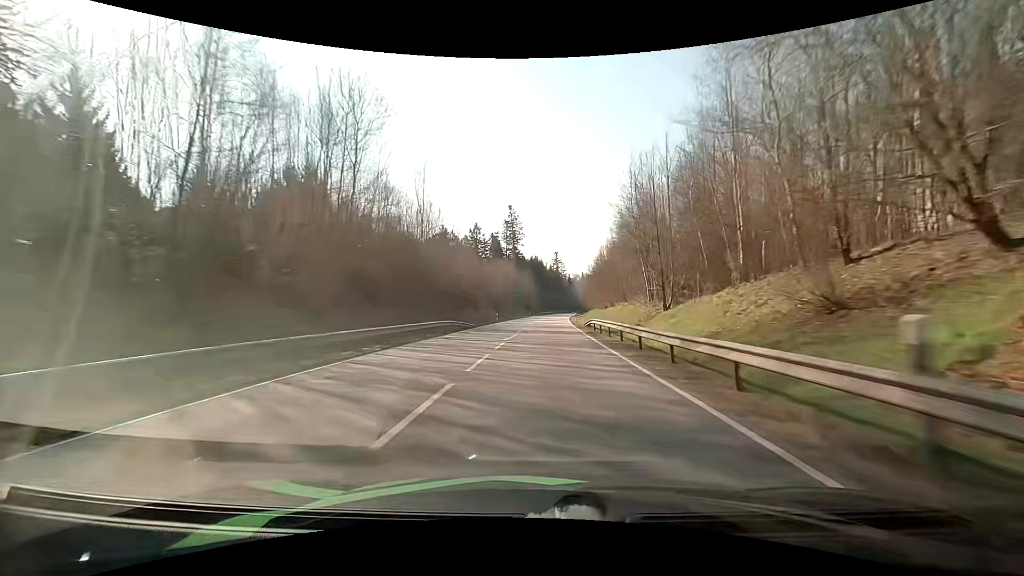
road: primary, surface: asphalt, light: Day
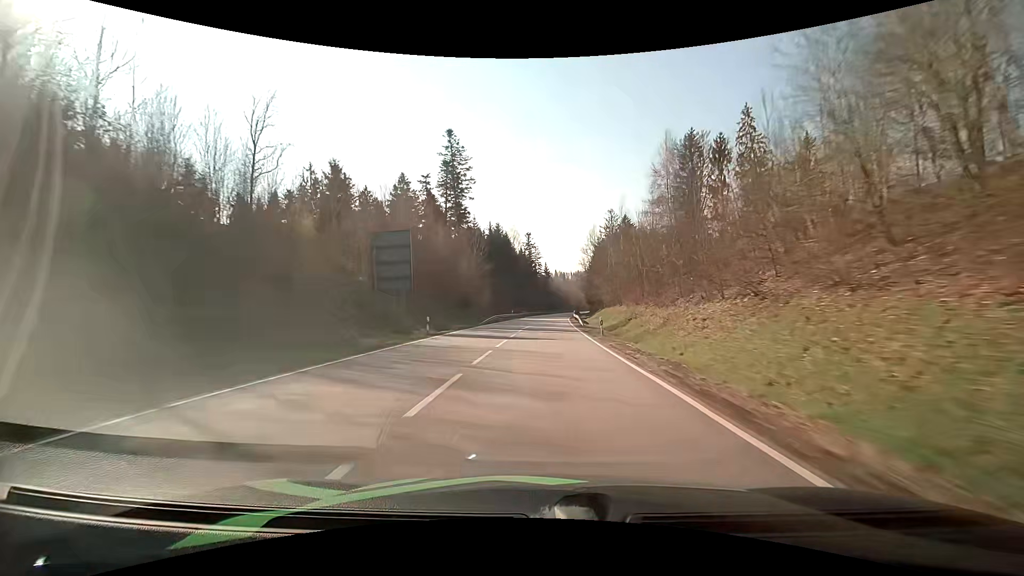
(+2.4, +82.6) m; +3°
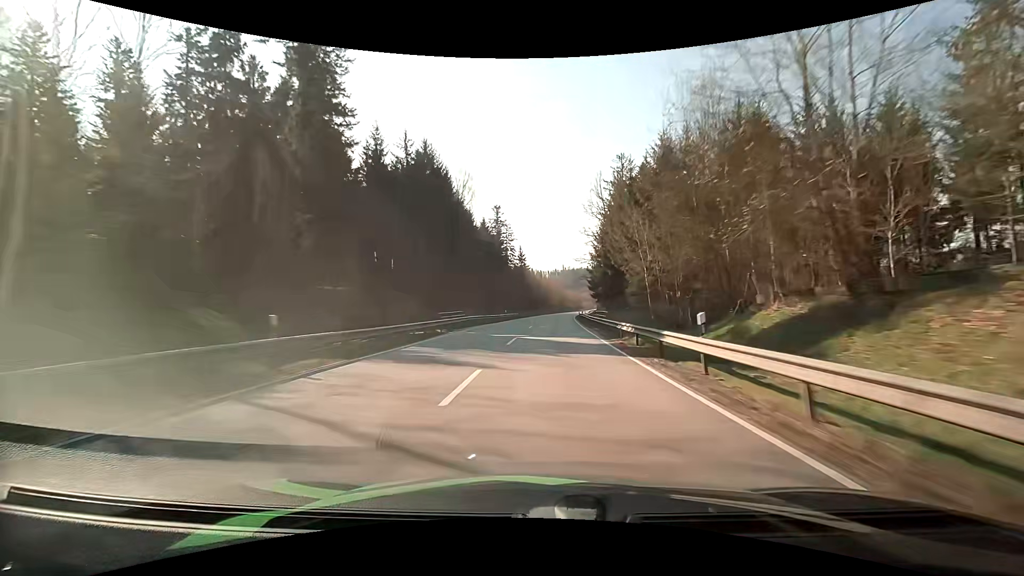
(+1.4, +65.8) m; +3°
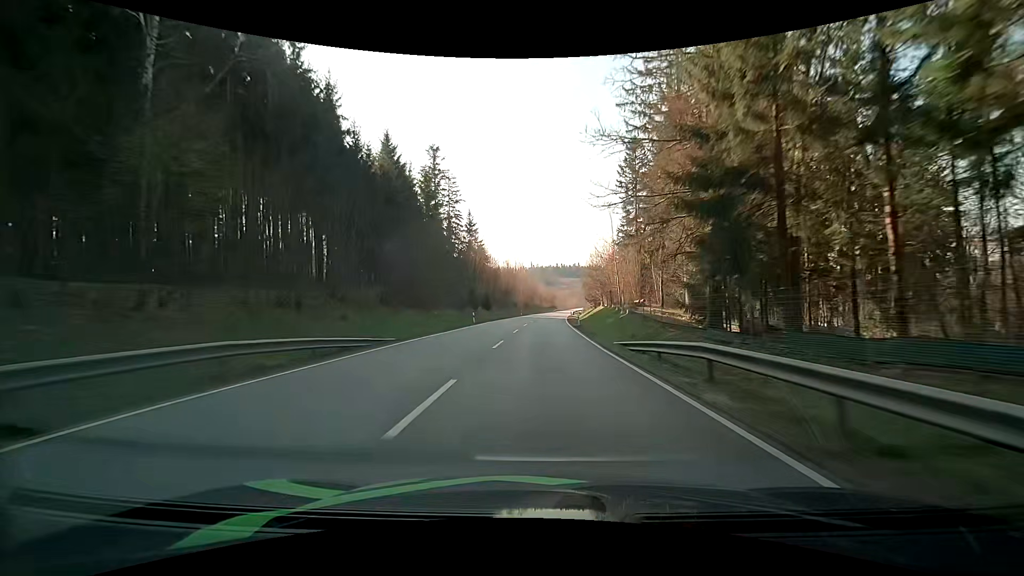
(+2.1, +65.3) m; +4°
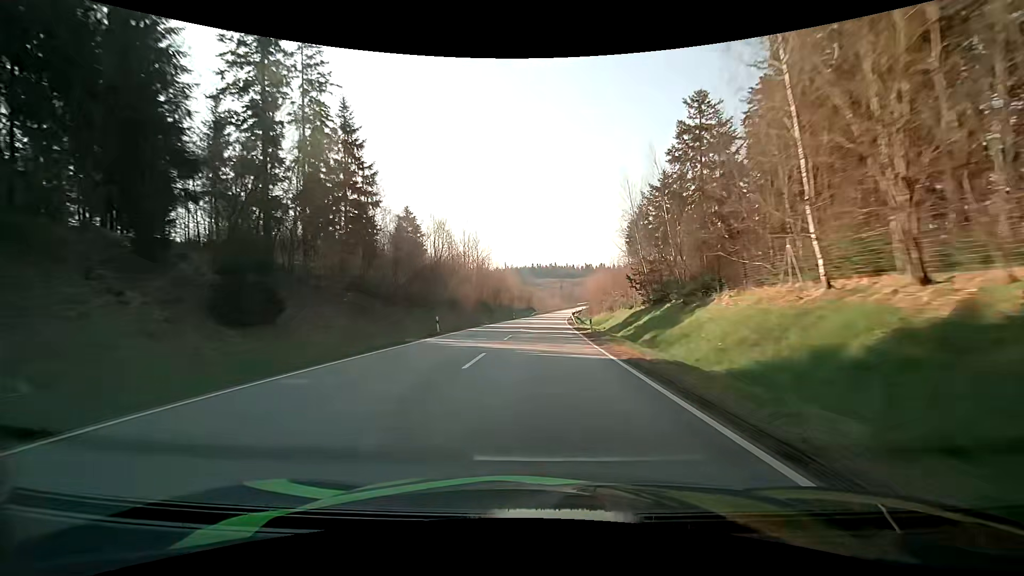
(+1.5, +65.1) m; +3°
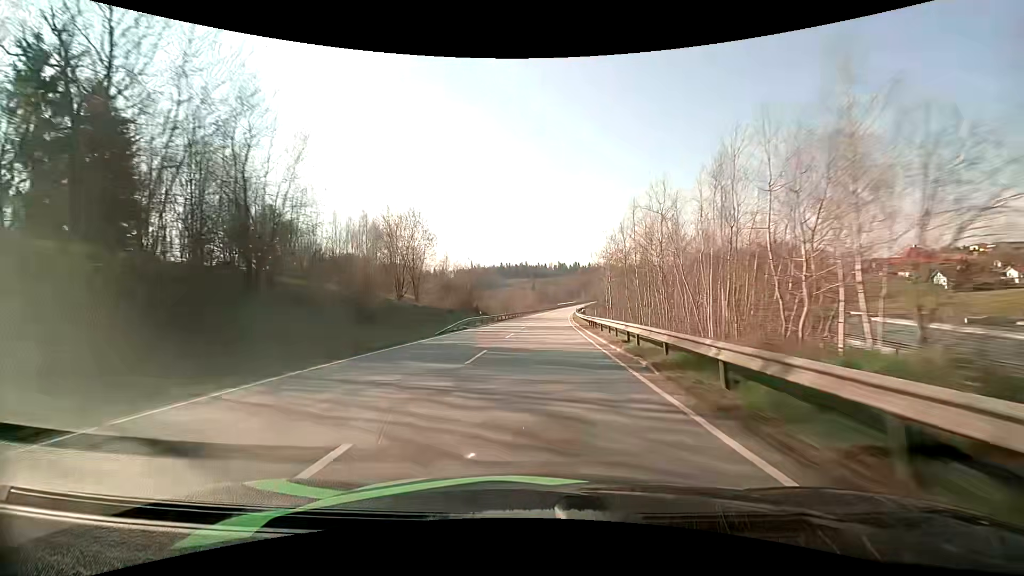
(+2.6, +82.1) m; +3°
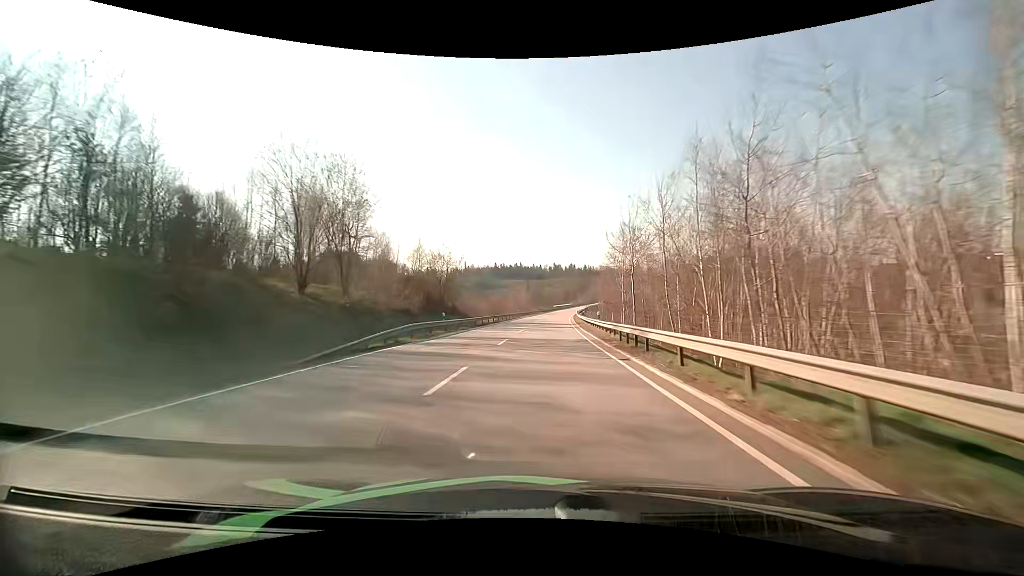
(+0.1, +16.7) m; +1°
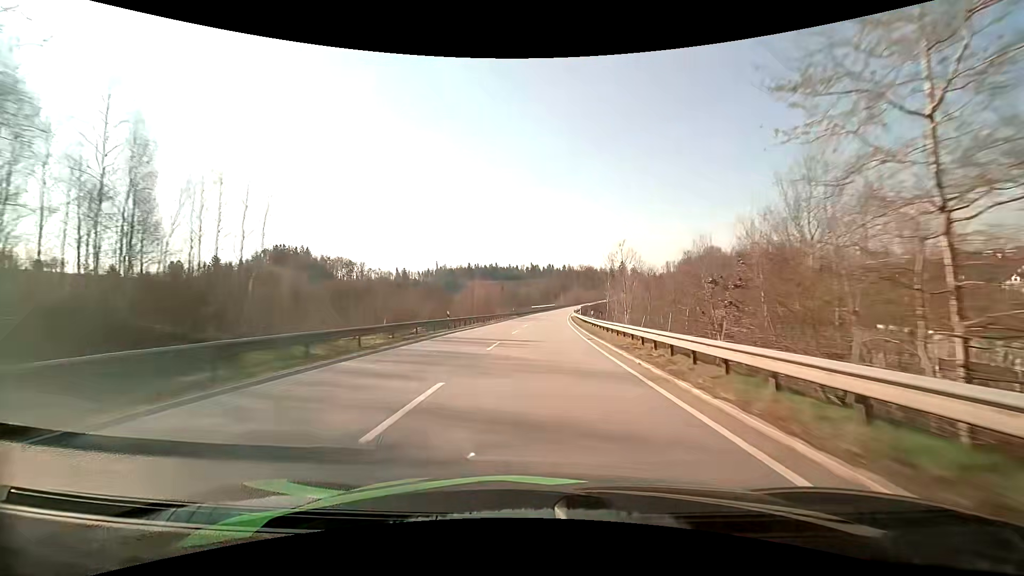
(+1.3, +50.5) m; +3°
(0, +10) (0, +20) (0, +30) (+1, +40) (+1, +50) (+2, +60) (+2, +70) (+3, +80) (+4, +90) (+4, +100) m
